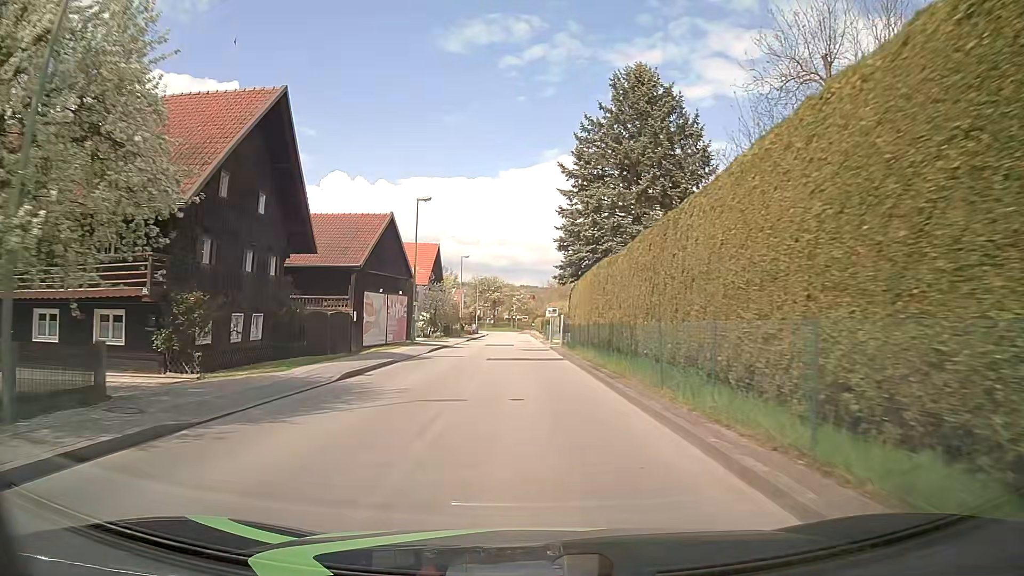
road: unclassified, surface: asphalt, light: Day
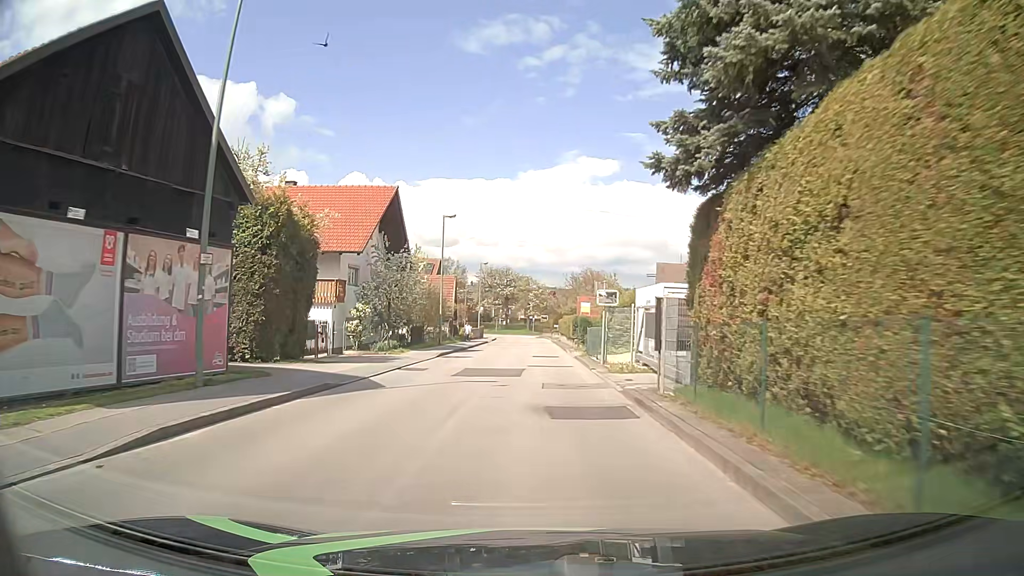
(-0.5, +25.8) m; -2°
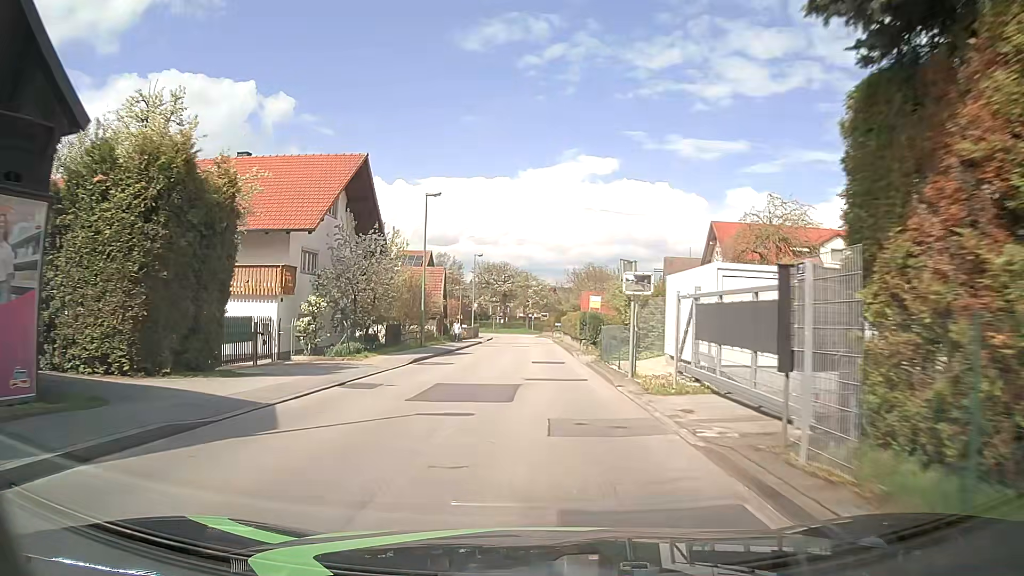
(0.0, +6.6) m; 0°
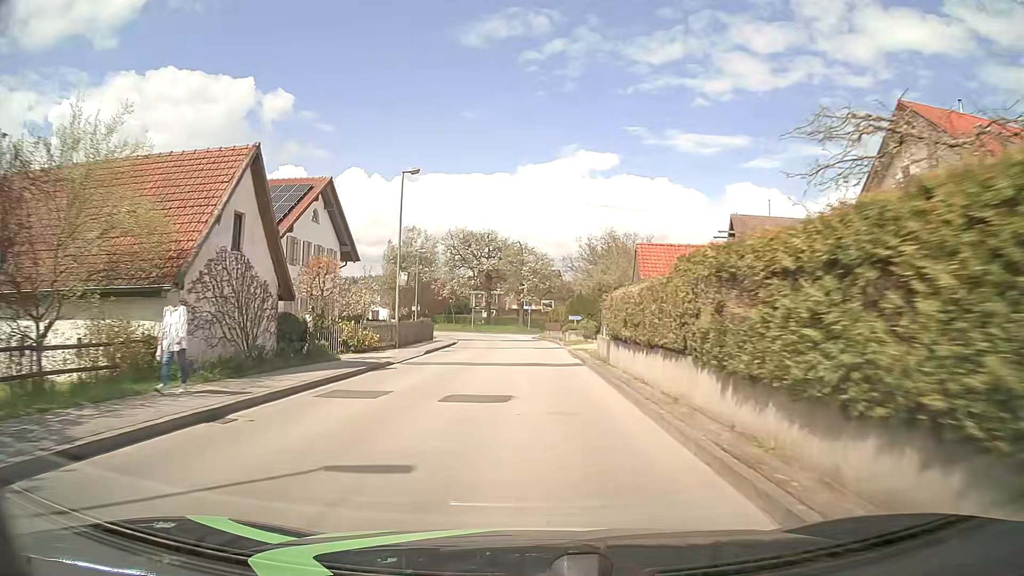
(+0.1, +34.9) m; 0°
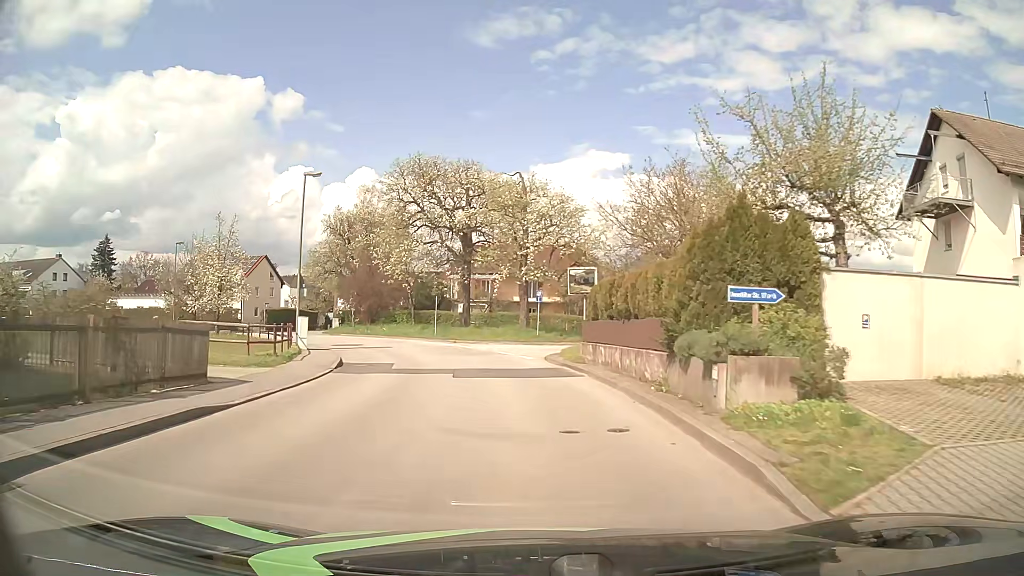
(0.0, +33.9) m; -1°
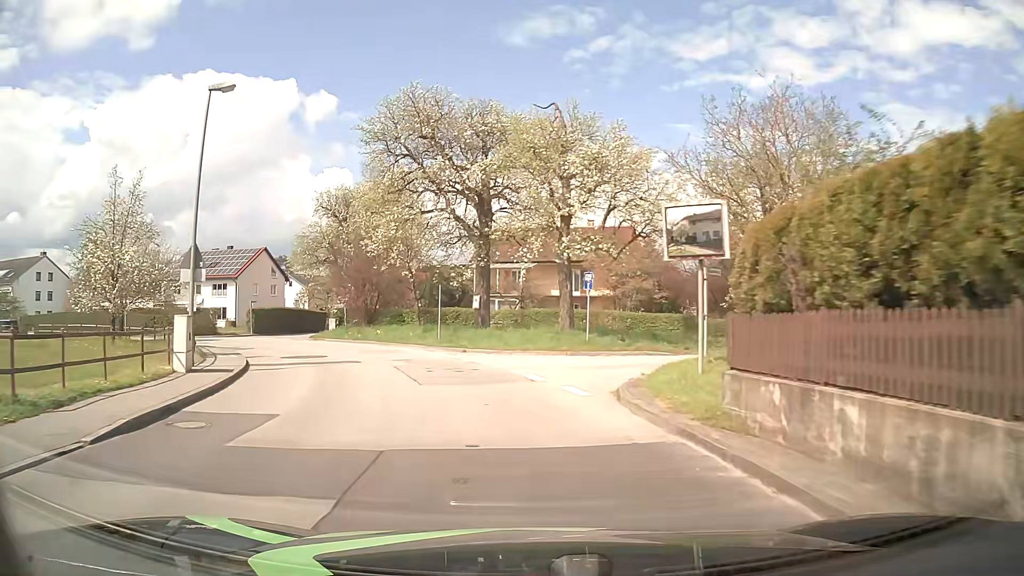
(-0.2, +12.6) m; -3°
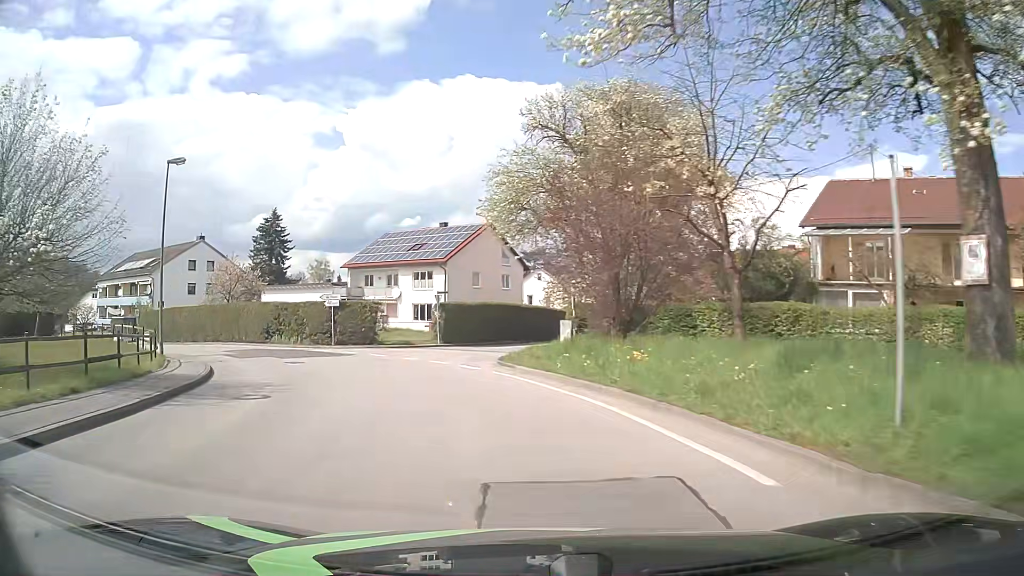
(-4.3, +23.2) m; -24°
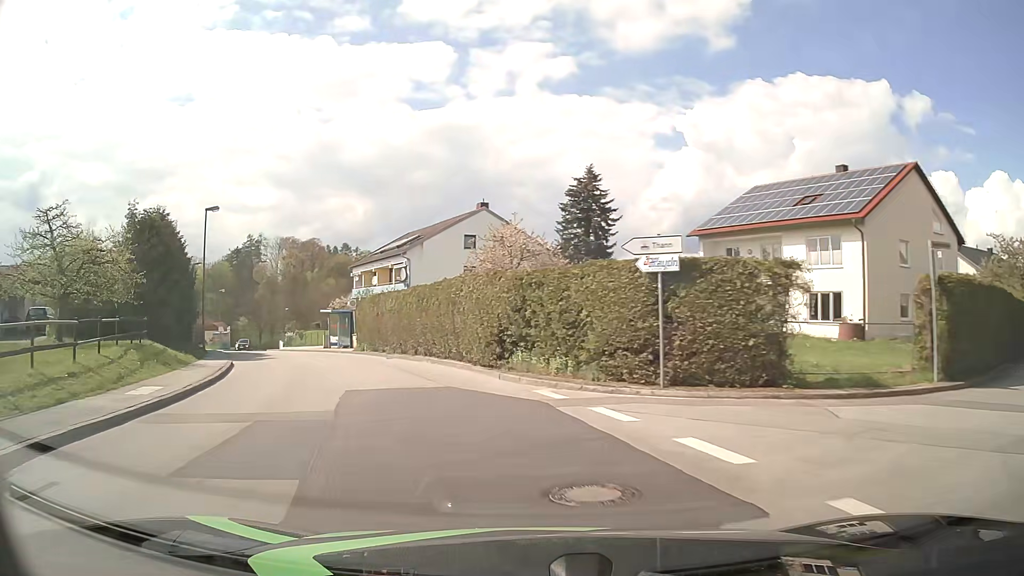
(-5.8, +23.3) m; -29°
(-1, +10) (-4, +19) (-8, +29) (-13, +37) (-18, +46) (-23, +55) (-28, +63) (-32, +73) (-35, +82) (-37, +92) m
